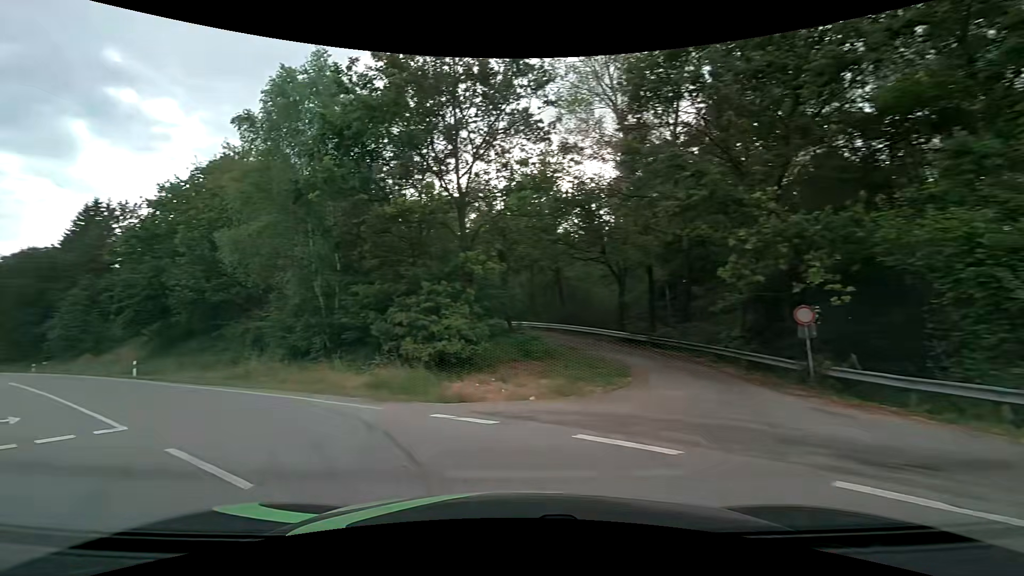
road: motorway_link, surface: asphalt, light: Day
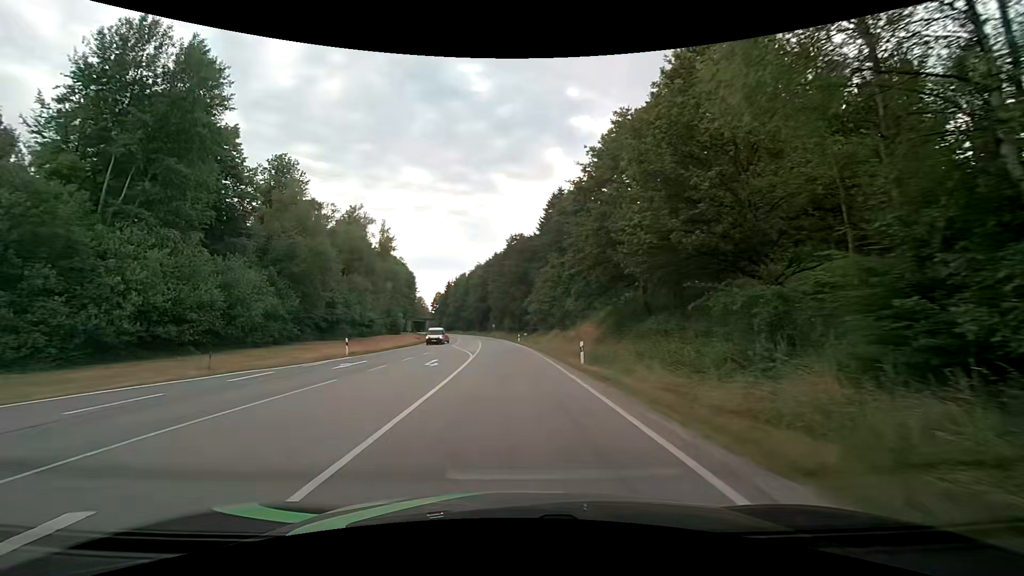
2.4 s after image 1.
(-8.2, +15.1) m; -47°
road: secondary
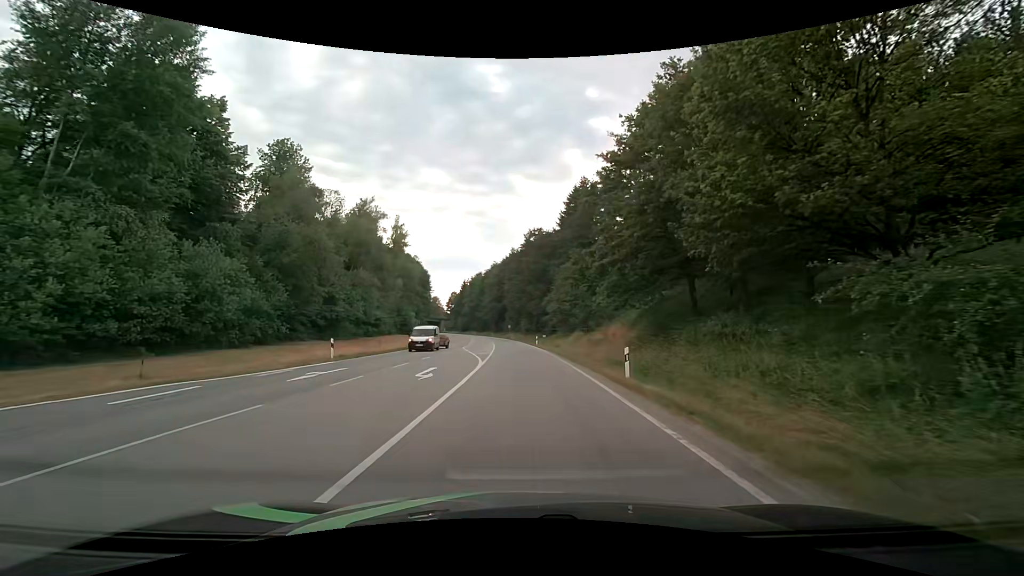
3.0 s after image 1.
(-0.1, +5.6) m; -1°
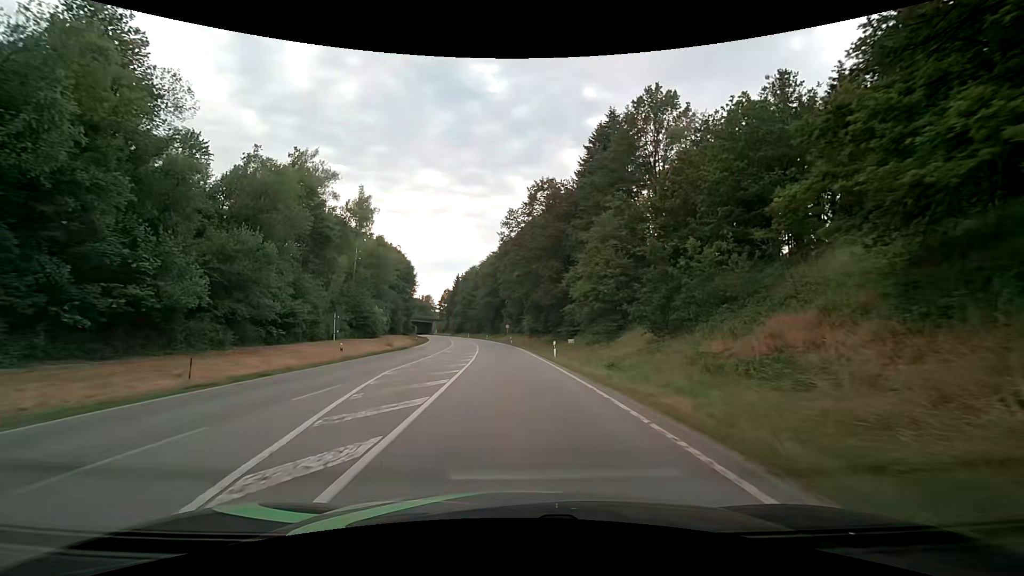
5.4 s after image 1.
(-0.1, +26.7) m; 0°
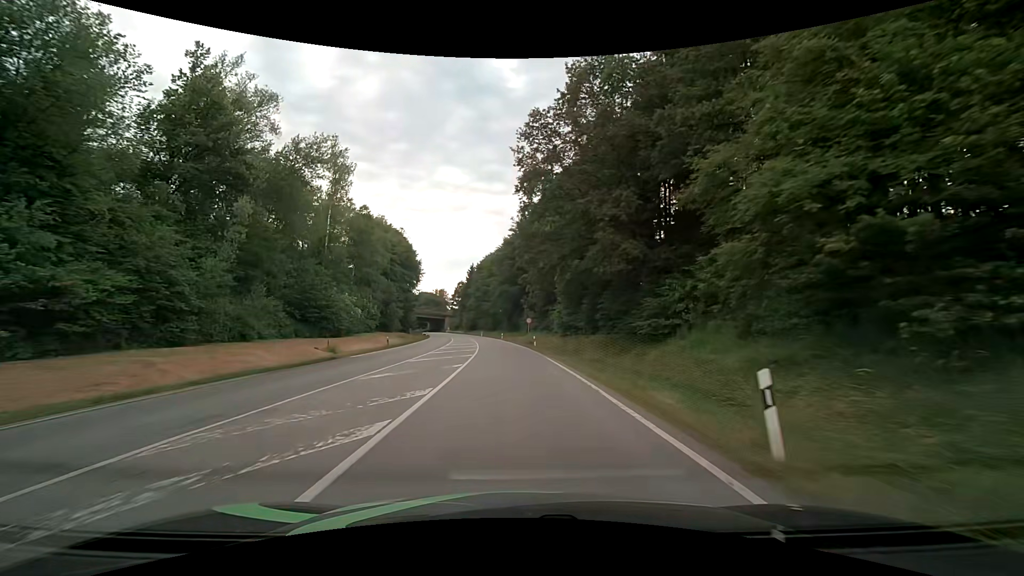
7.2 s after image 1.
(-0.5, +24.1) m; -2°
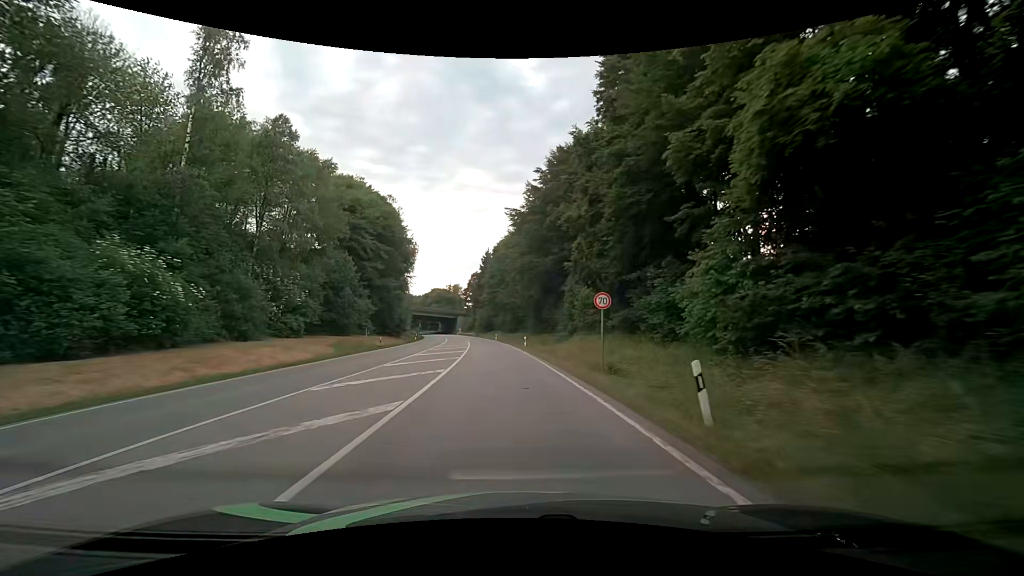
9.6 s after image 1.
(-1.0, +35.5) m; -3°
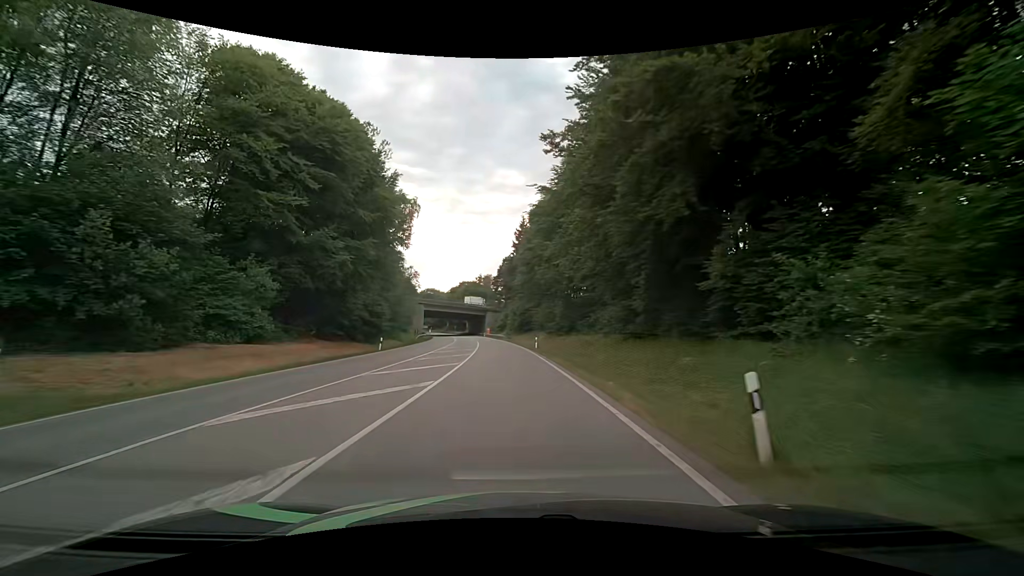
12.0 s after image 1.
(-1.5, +37.6) m; -4°
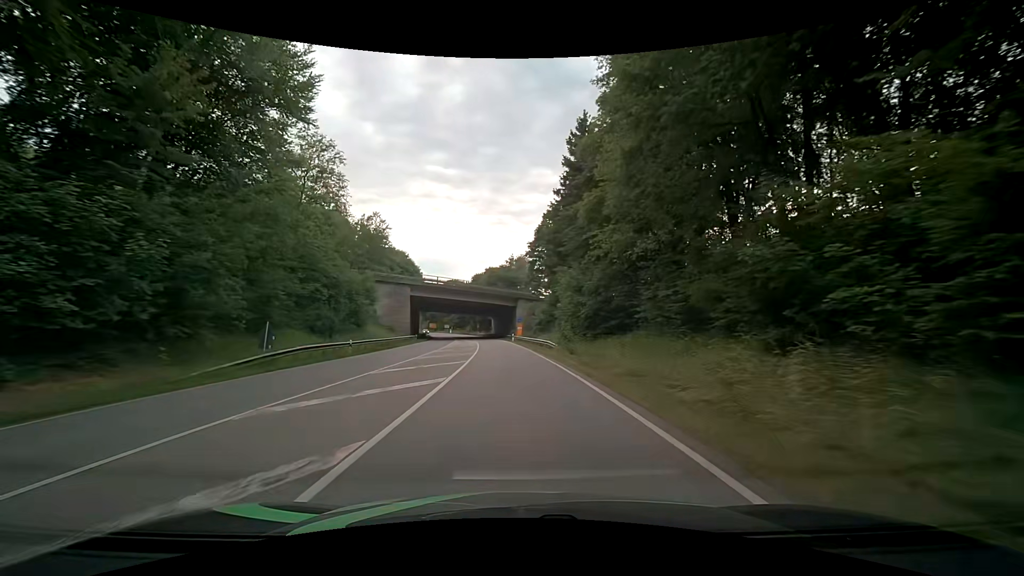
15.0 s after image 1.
(-2.3, +49.0) m; -5°
